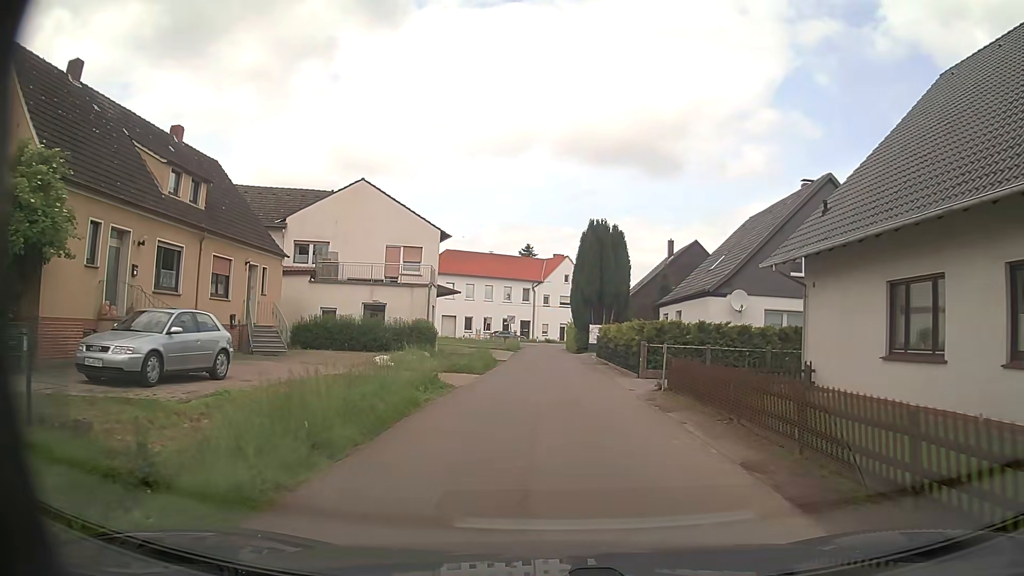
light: Day
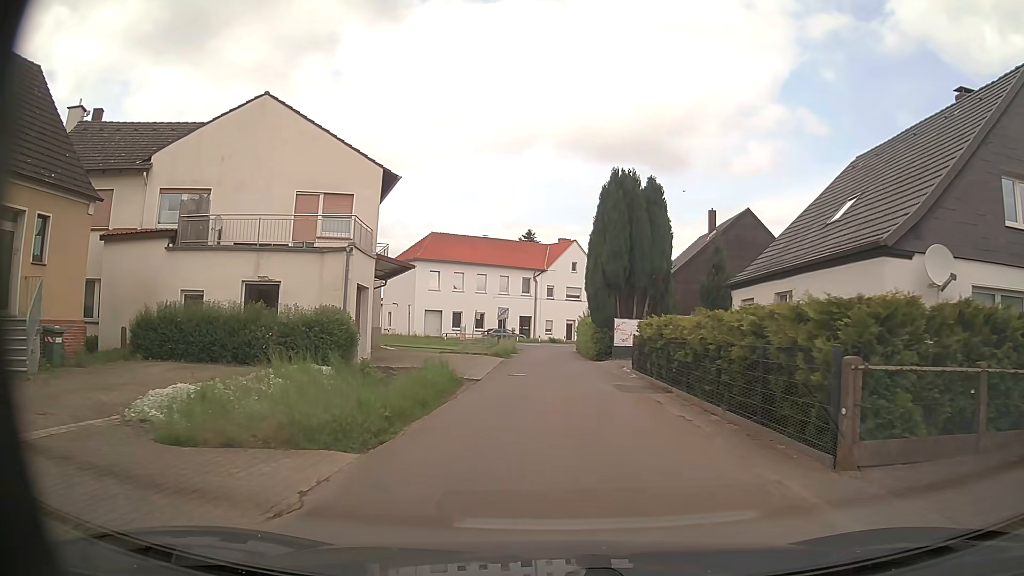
(0.0, +14.5) m; 0°
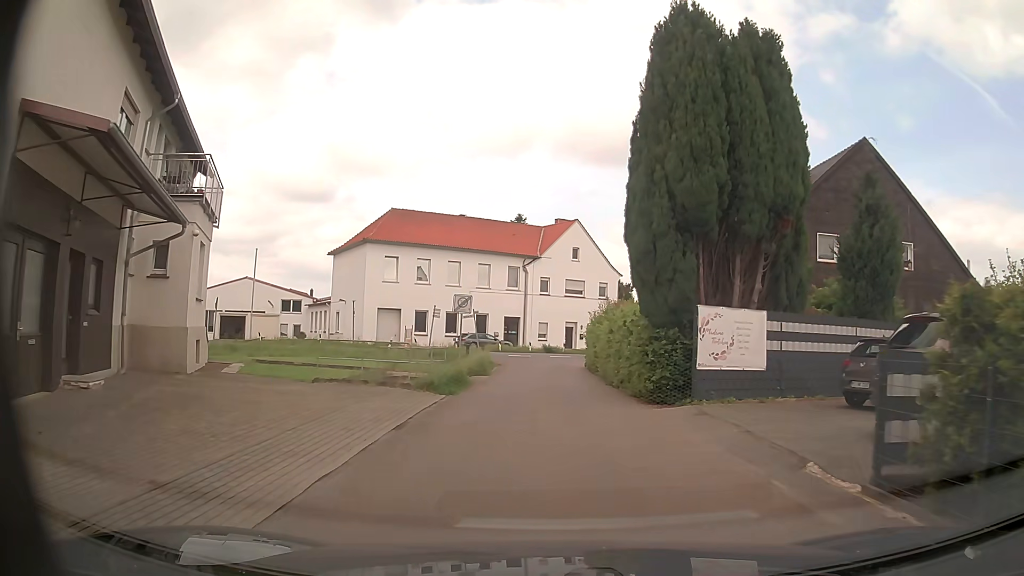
(+0.2, +18.1) m; +1°
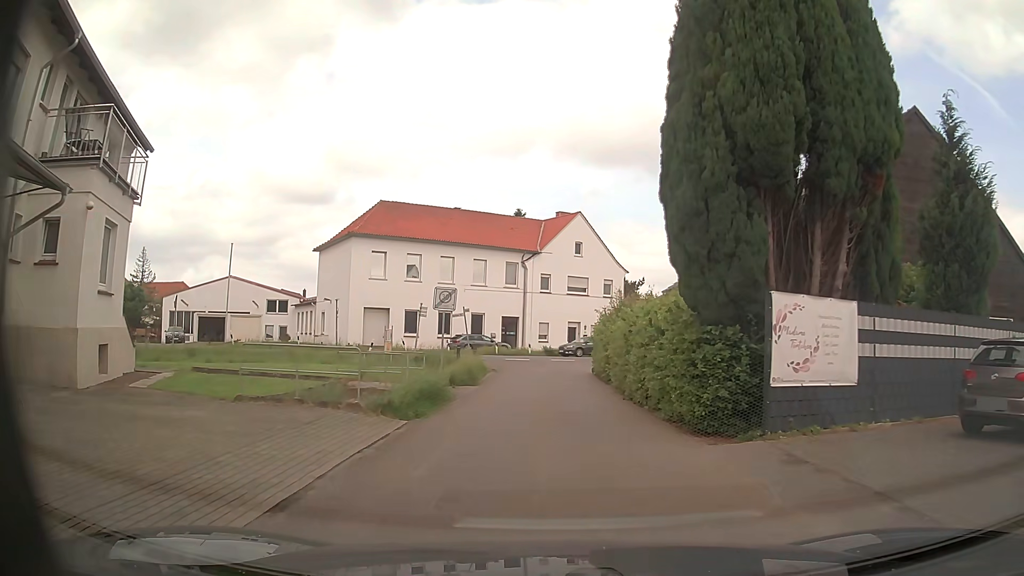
(0.0, +4.3) m; 0°
(0, +10) (0, +20) (0, +30) (+2, +40) (+8, +48) (+16, +53) (+24, +59) (+33, +64) (+41, +70) (+50, +75) m
